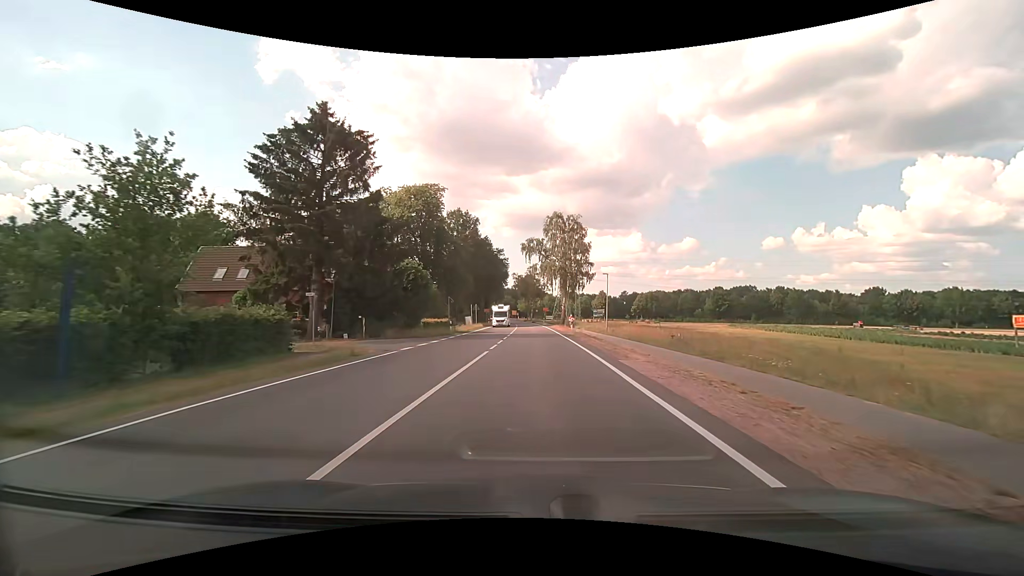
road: primary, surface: asphalt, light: Day
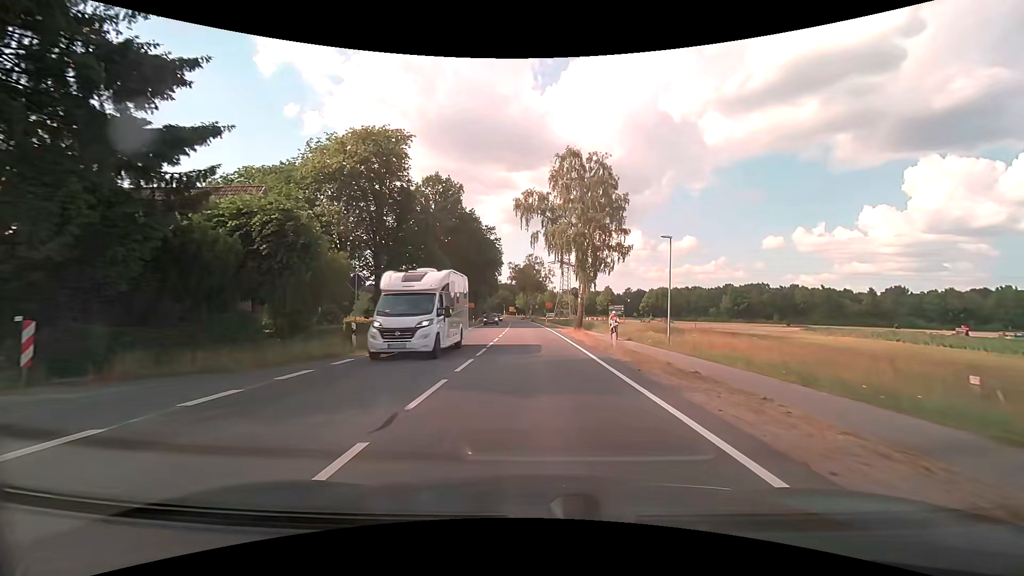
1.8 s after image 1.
(+0.1, +22.1) m; 0°
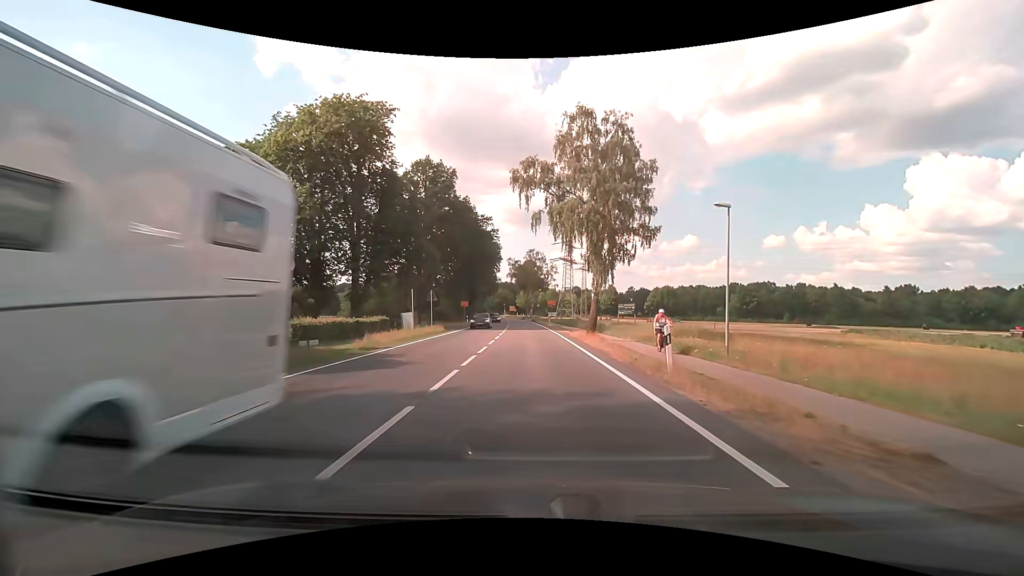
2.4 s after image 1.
(0.0, +7.5) m; 0°
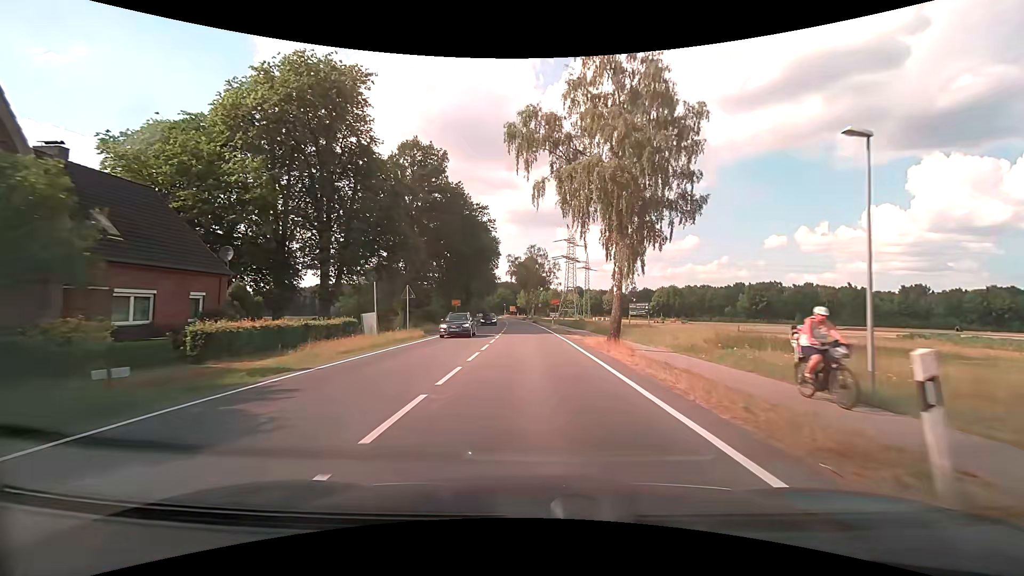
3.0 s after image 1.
(0.0, +7.6) m; 0°
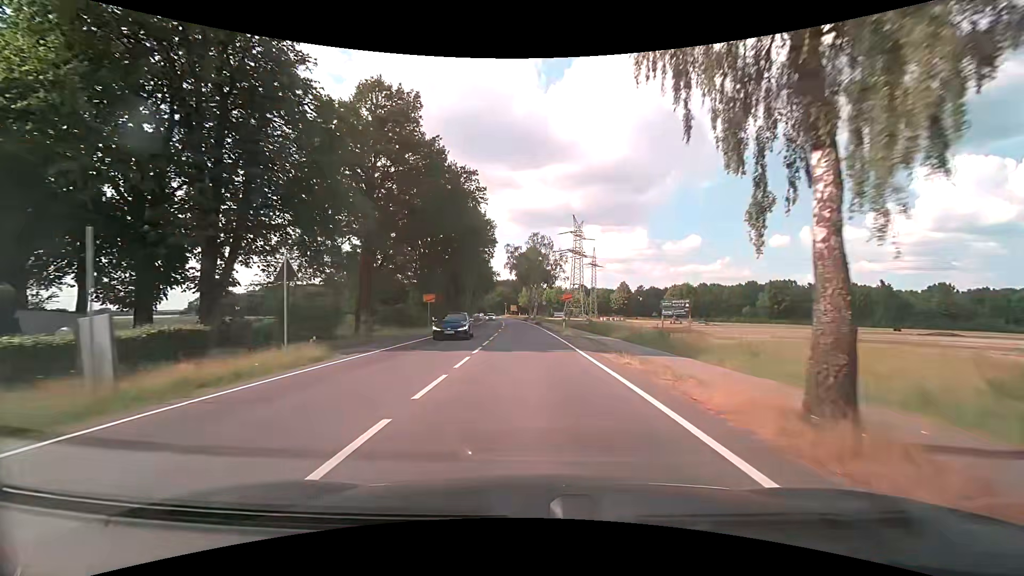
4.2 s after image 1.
(0.0, +15.3) m; 0°
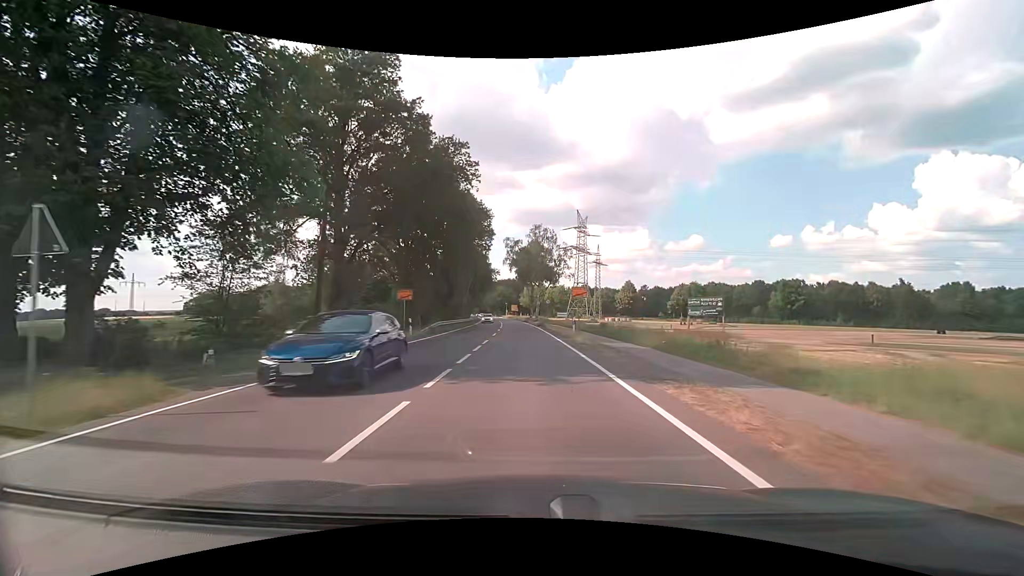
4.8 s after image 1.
(0.0, +7.8) m; 0°
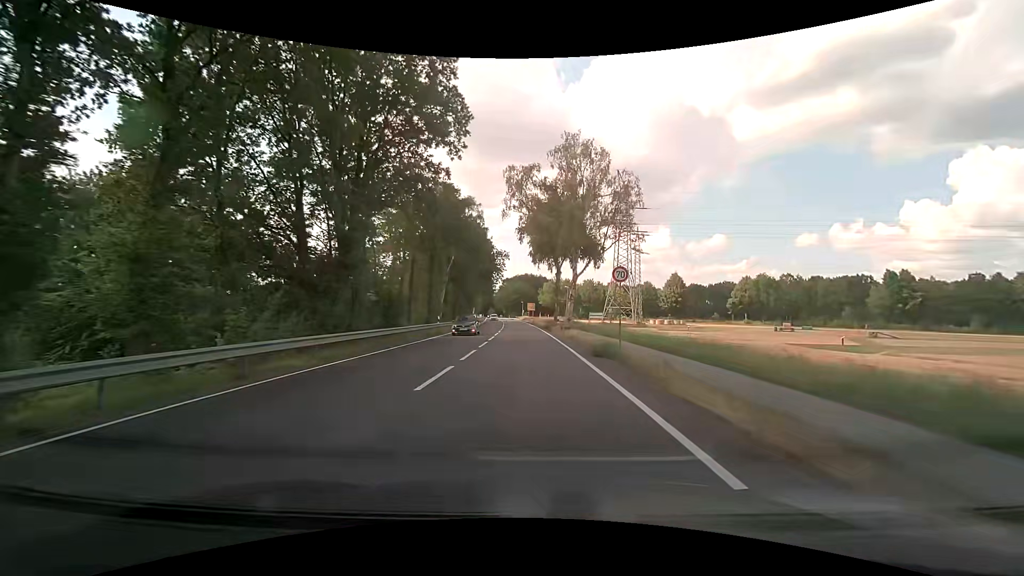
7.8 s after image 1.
(-0.5, +40.1) m; -2°
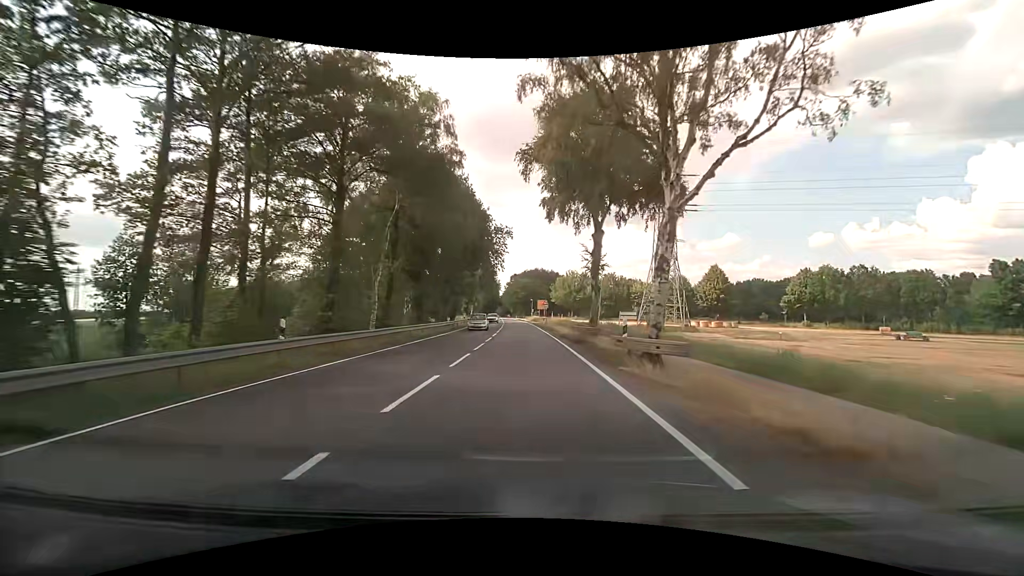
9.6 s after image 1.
(-0.2, +26.6) m; -1°
(0, +10) (0, +20) (-1, +30) (-1, +40) (-1, +50) (-2, +60) (-2, +70) (-3, +80) (-4, +90) (-4, +100) m
